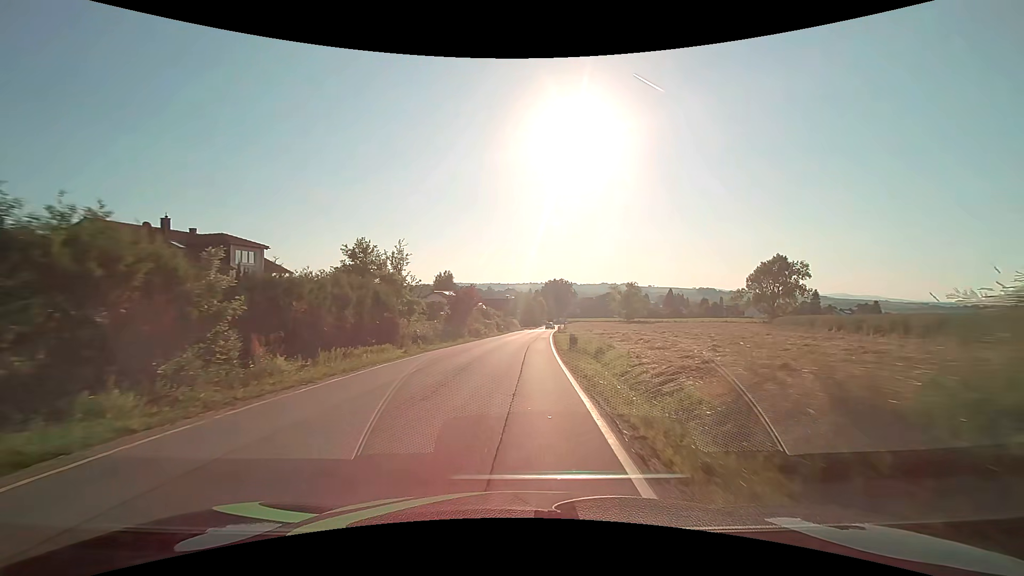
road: secondary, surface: asphalt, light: Day
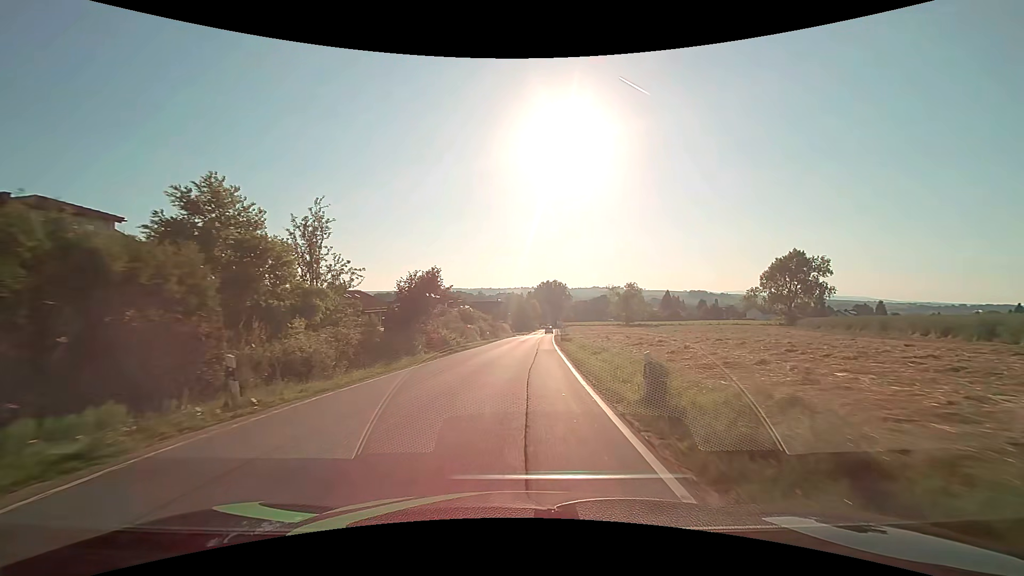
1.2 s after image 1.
(0.0, +15.4) m; +1°
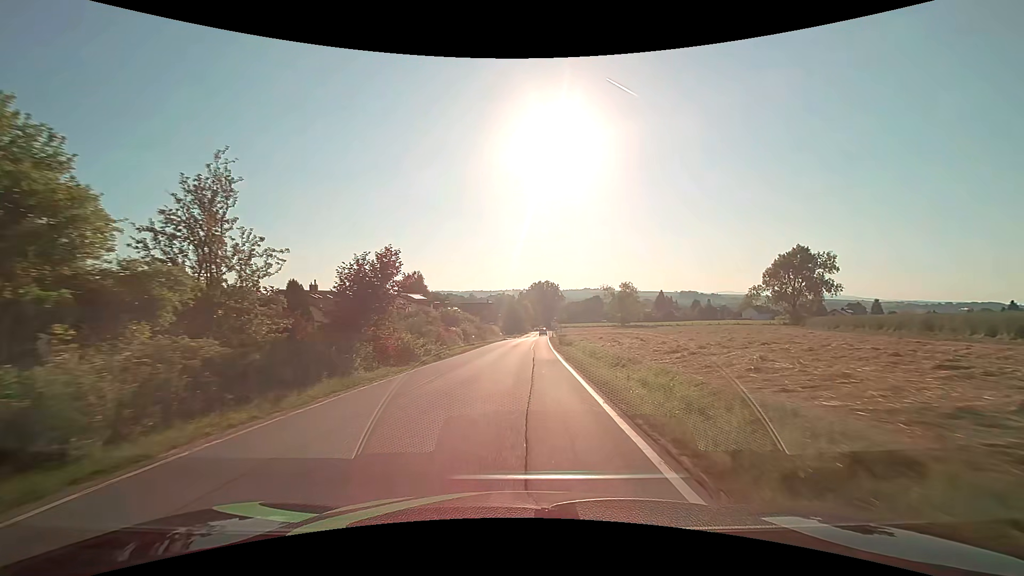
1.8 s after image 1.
(+0.1, +7.6) m; +1°
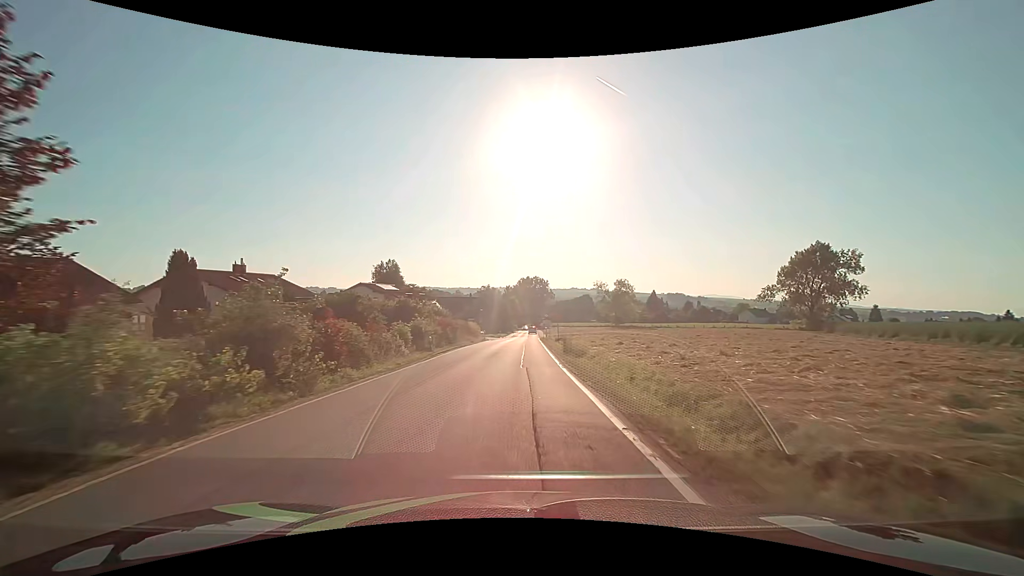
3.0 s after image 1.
(+0.2, +15.3) m; +1°
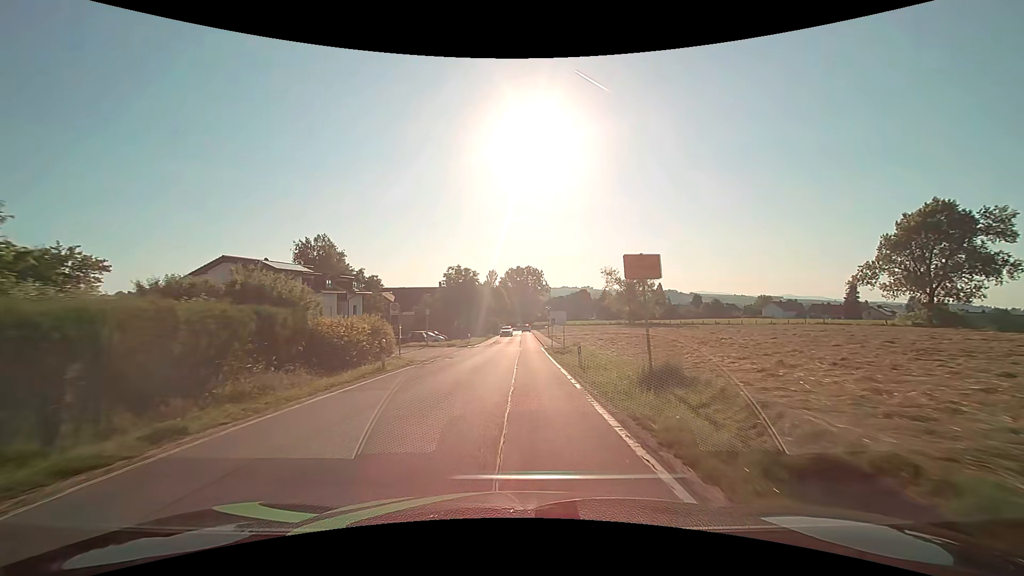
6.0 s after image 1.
(+0.8, +38.0) m; +1°
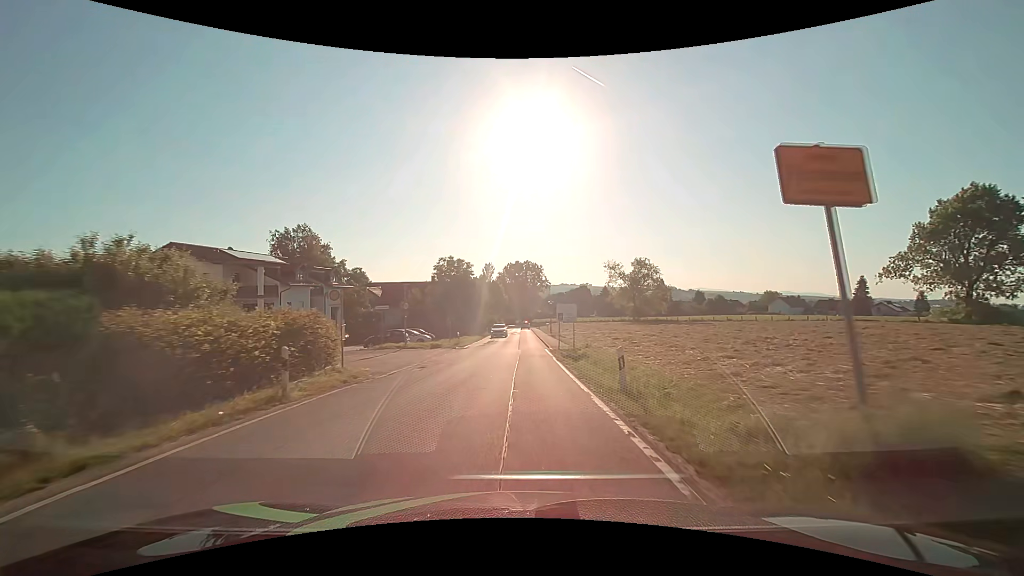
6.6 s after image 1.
(0.0, +7.3) m; 0°
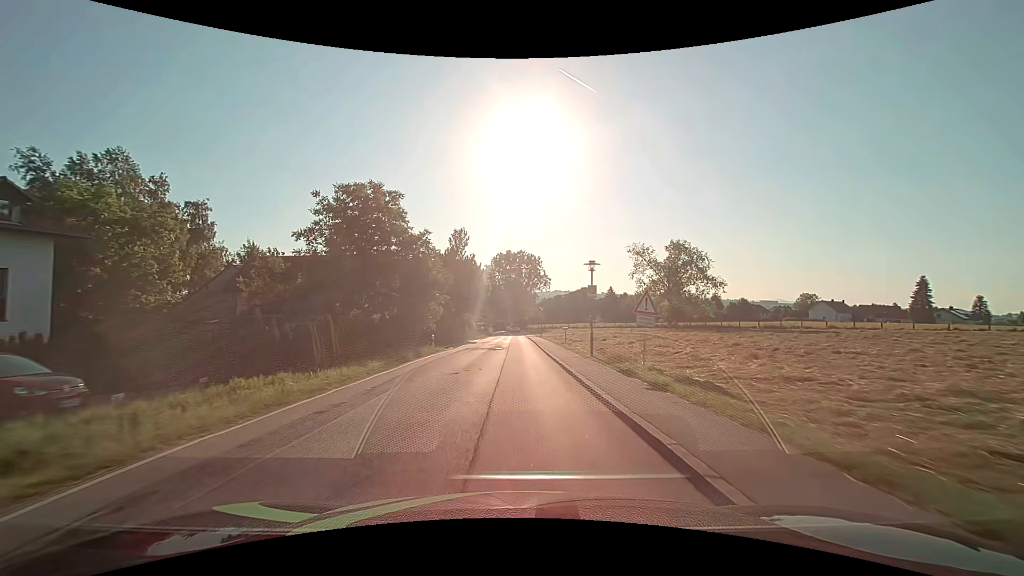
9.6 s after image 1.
(+0.3, +38.0) m; 0°
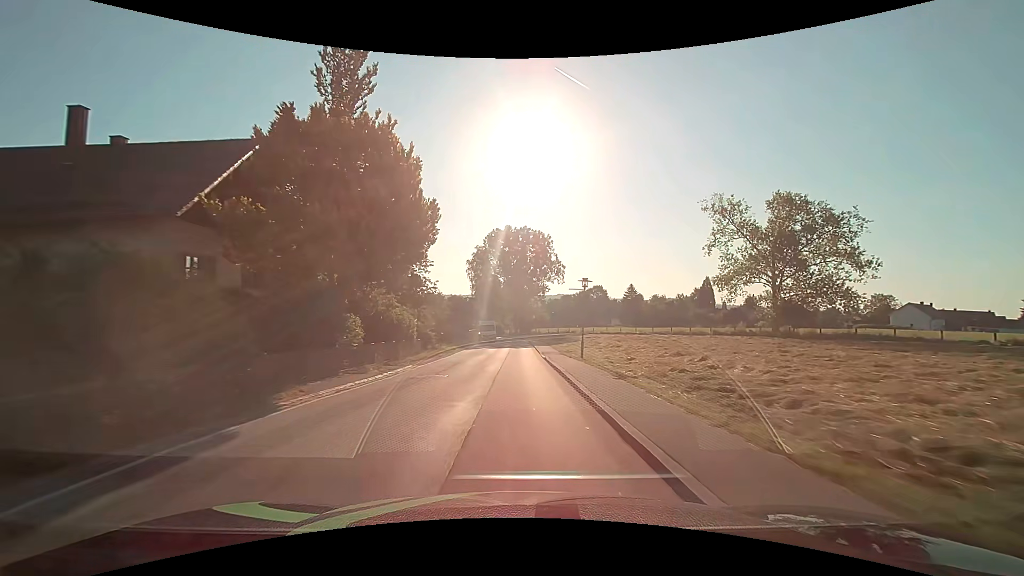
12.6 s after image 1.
(+0.1, +39.4) m; 0°
(0, +10) (0, +20) (0, +30) (0, +40) (0, +50) (0, +60) (-1, +70) (-2, +80) (-4, +90) (-7, +99) m
